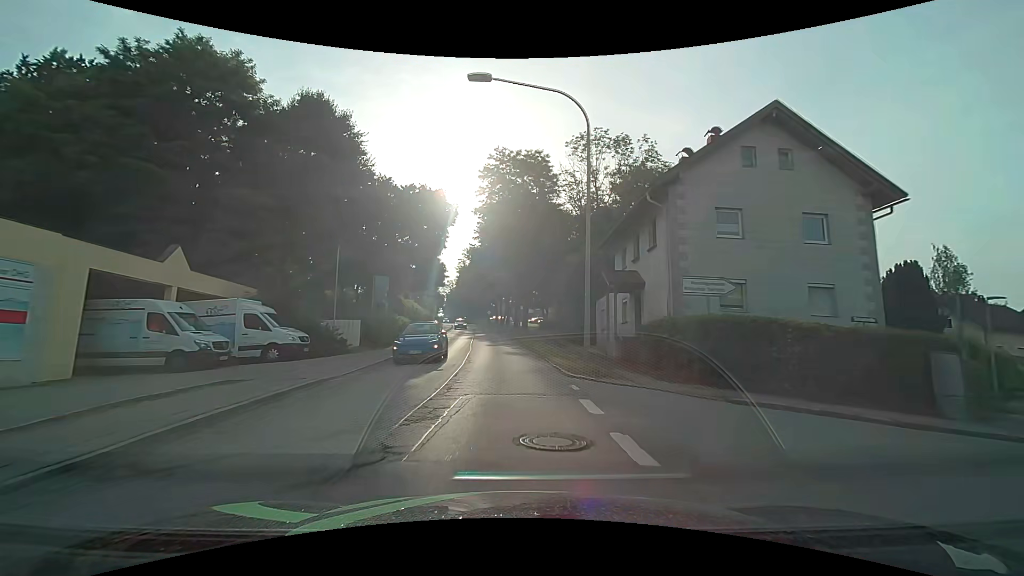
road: secondary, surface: asphalt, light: Day
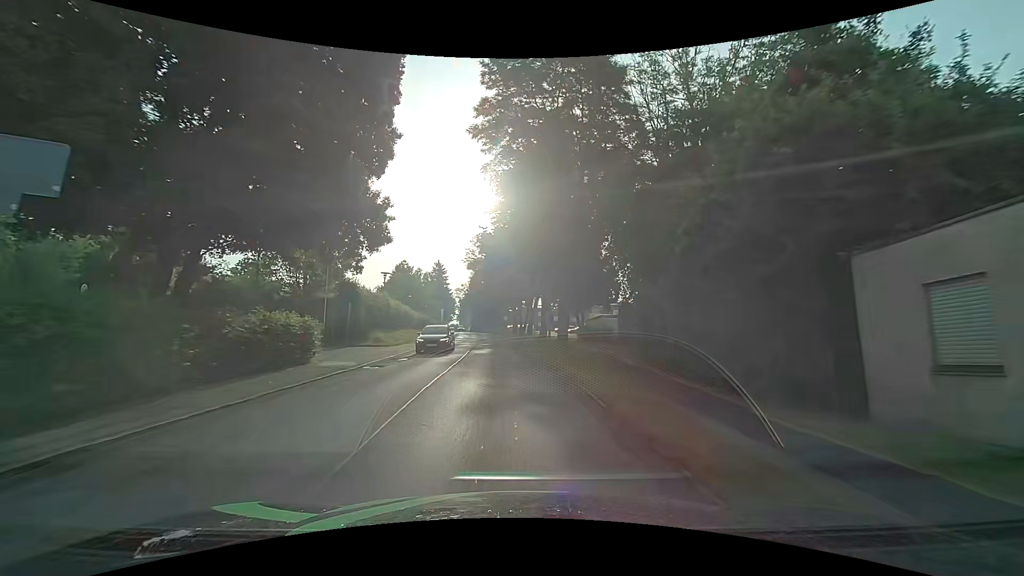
(-0.6, +22.6) m; -2°
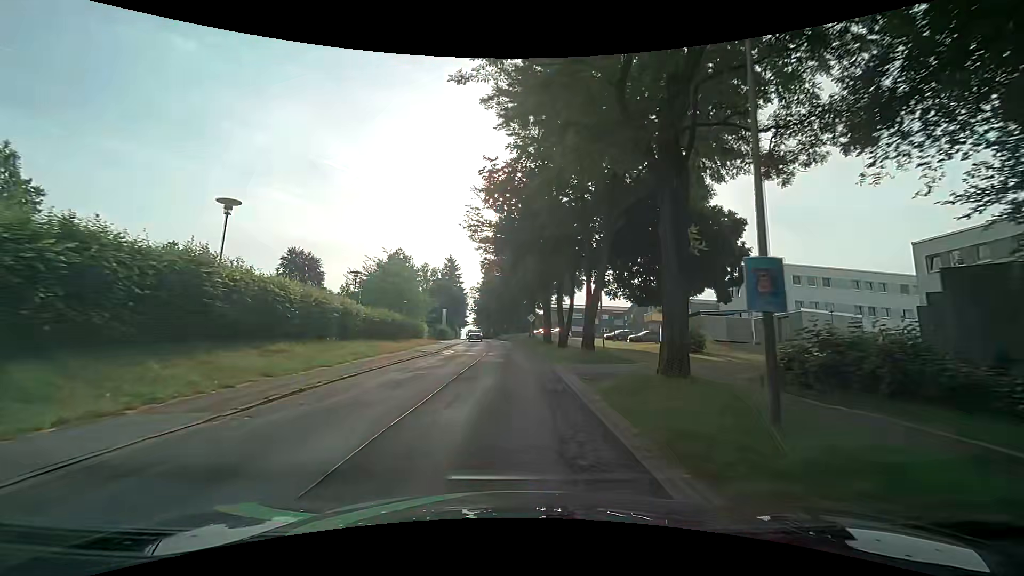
(-0.9, +29.8) m; -3°
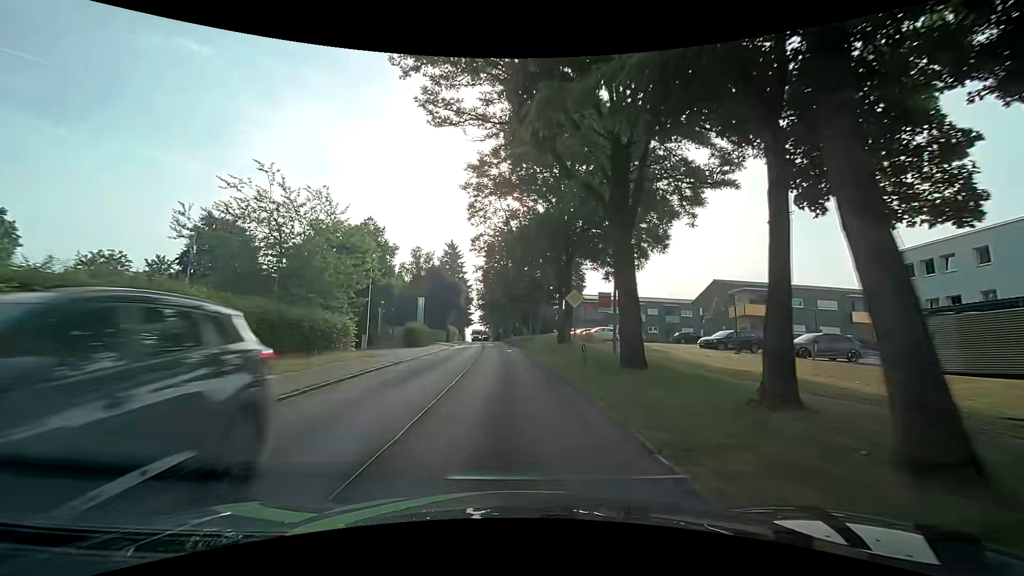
(-0.1, +29.3) m; -1°
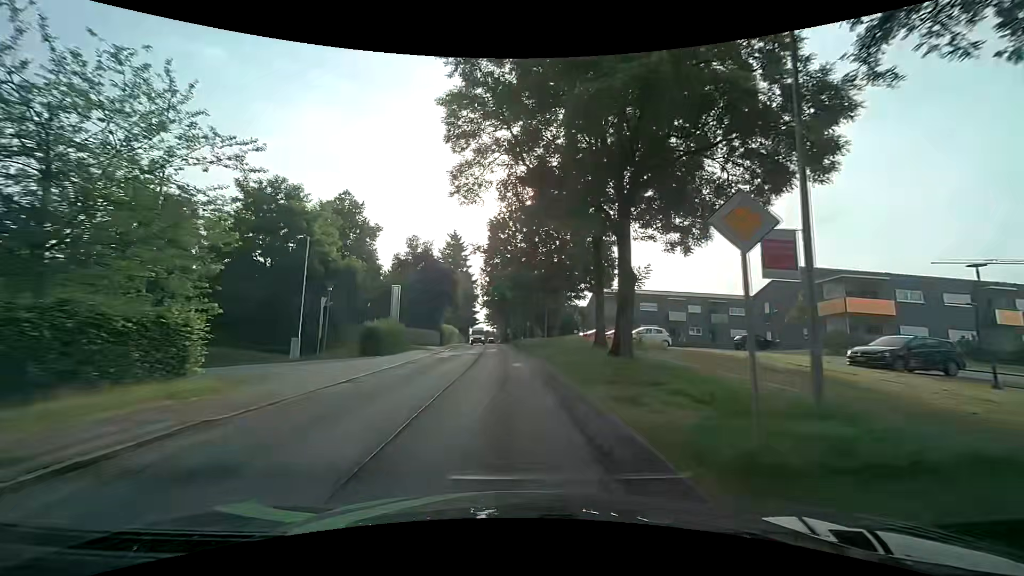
(0.0, +14.5) m; -1°
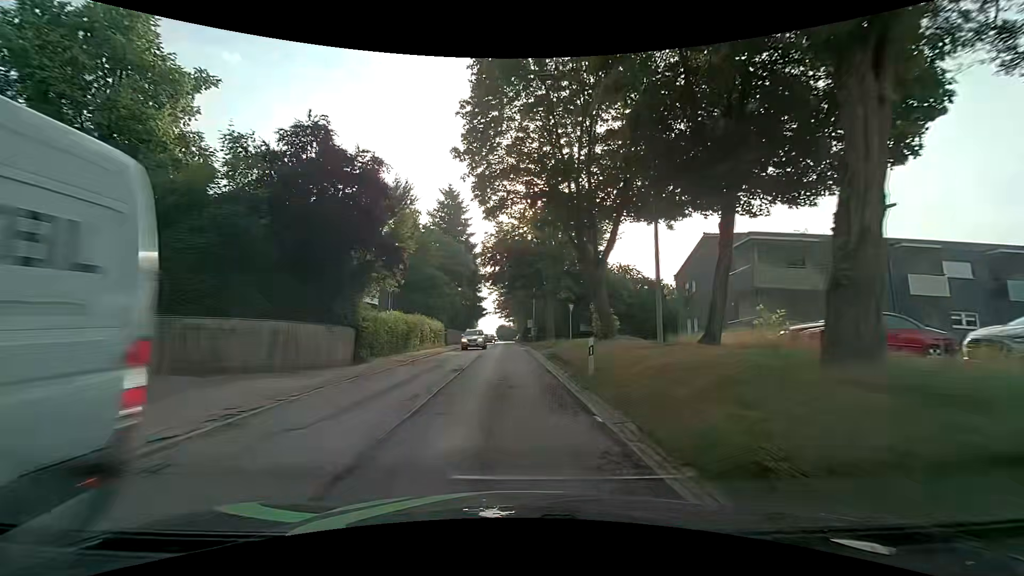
(-0.5, +36.5) m; -2°
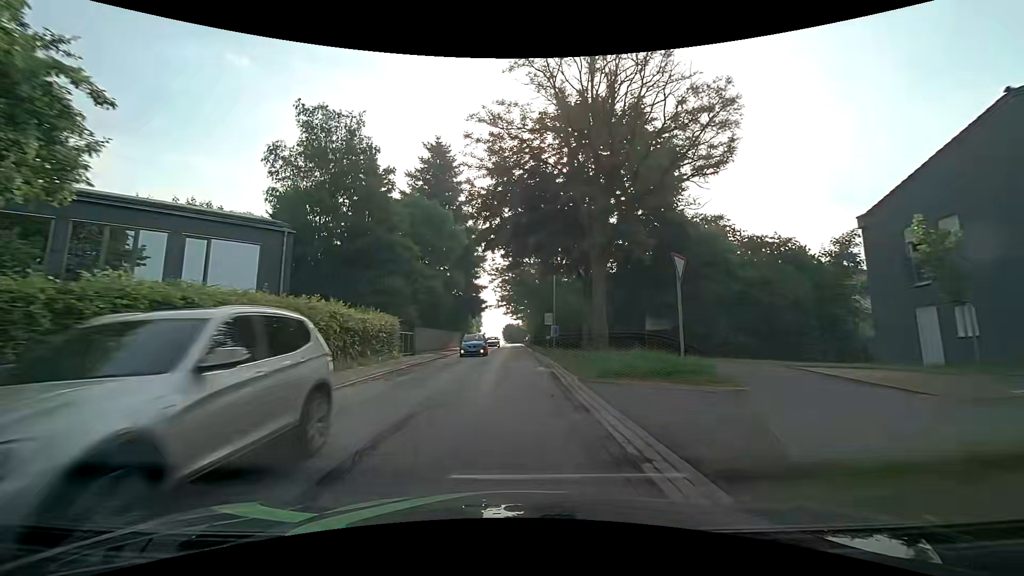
(-0.2, +21.9) m; -1°
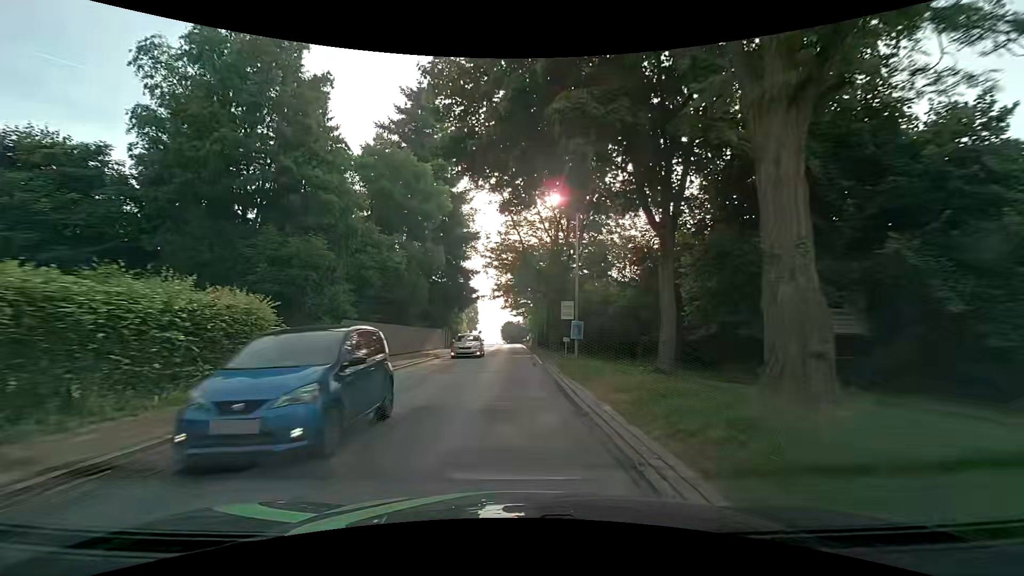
(-0.1, +14.6) m; 0°
(0, +10) (0, +20) (0, +30) (0, +40) (-1, +50) (-1, +60) (-1, +70) (-1, +80) (-1, +90) (-2, +100) m
